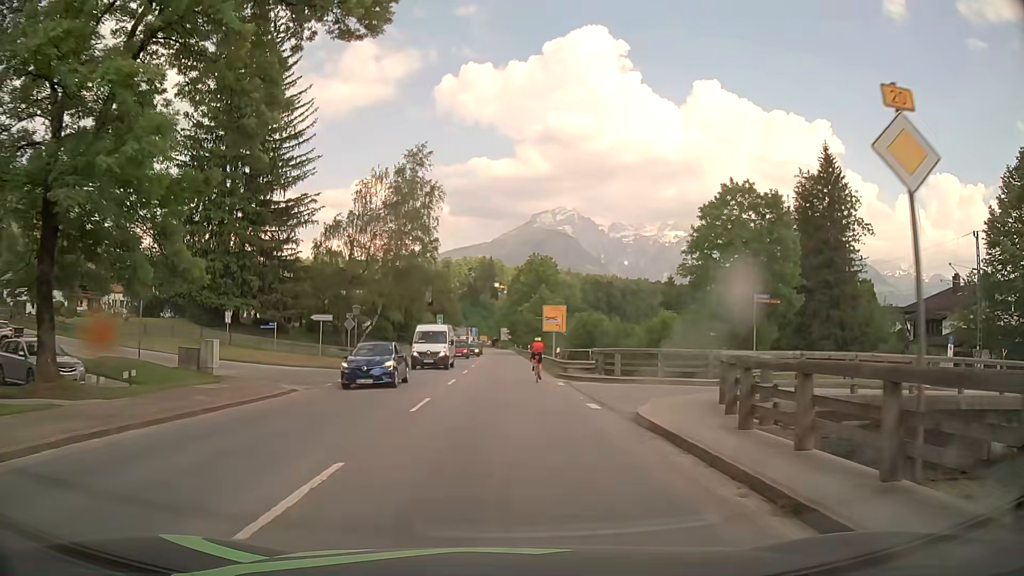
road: primary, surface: asphalt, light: Day
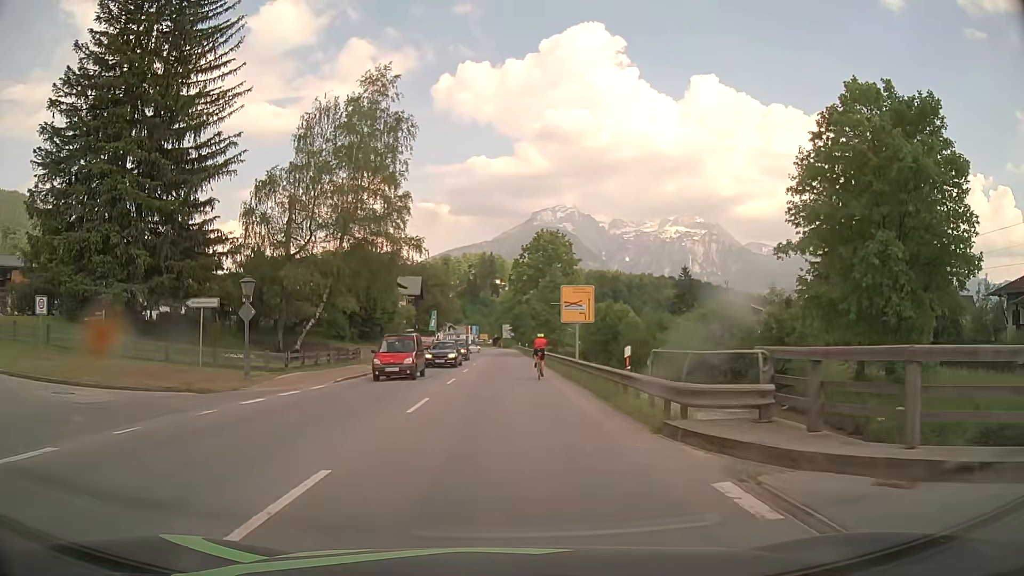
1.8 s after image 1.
(+0.1, +18.7) m; 0°
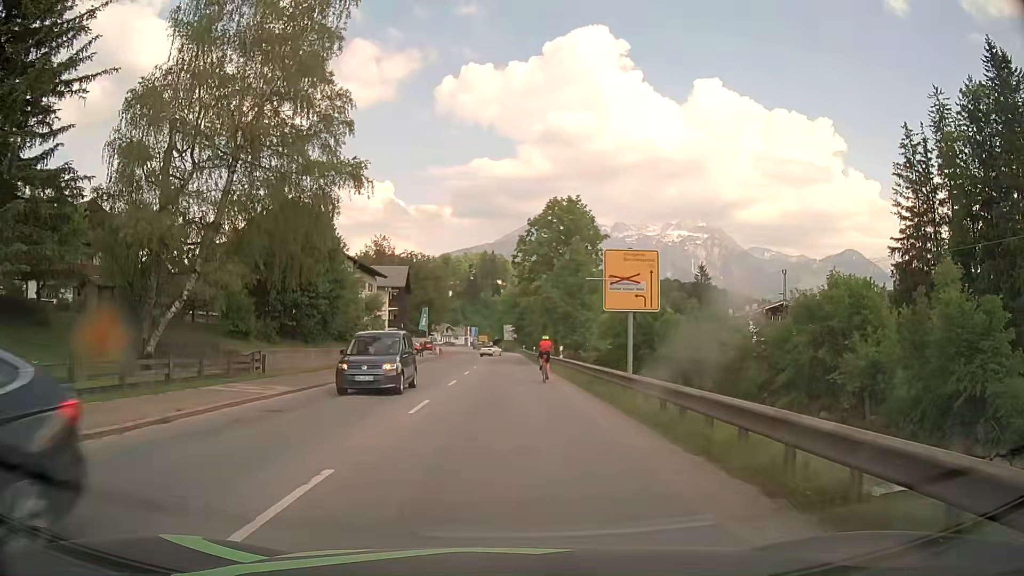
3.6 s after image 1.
(-0.1, +18.2) m; 0°
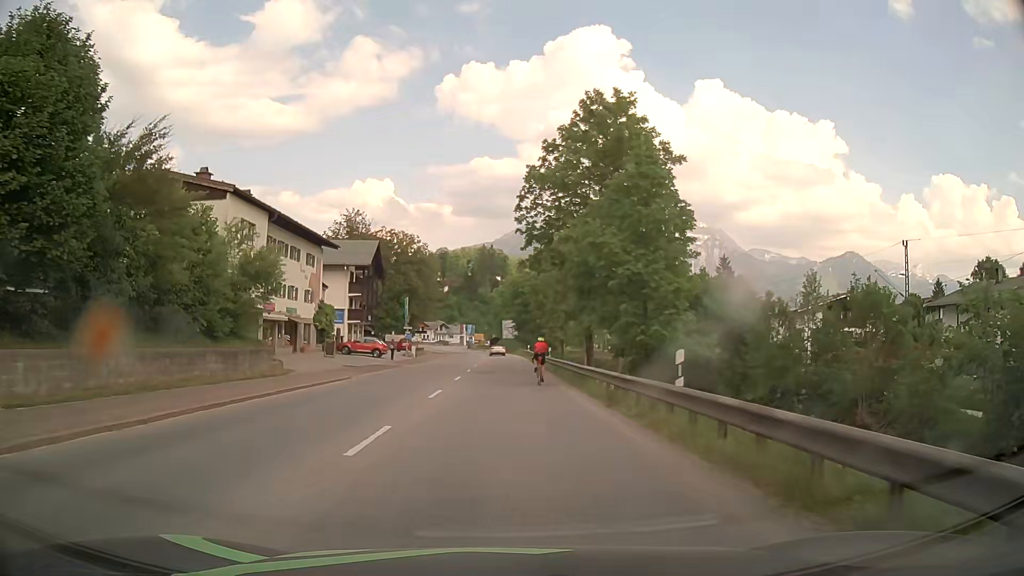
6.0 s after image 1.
(0.0, +23.4) m; 0°
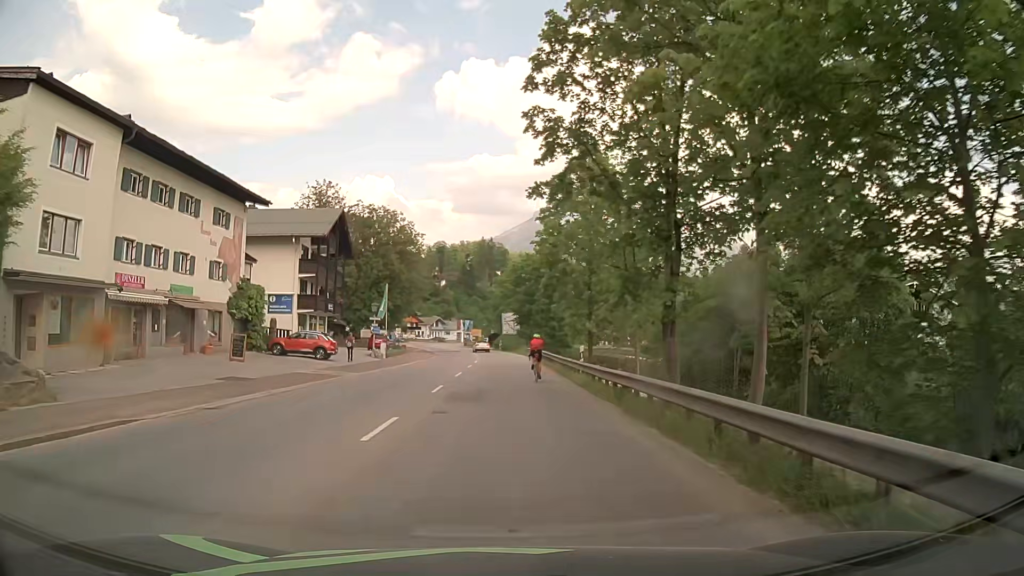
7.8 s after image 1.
(+0.1, +17.2) m; 0°
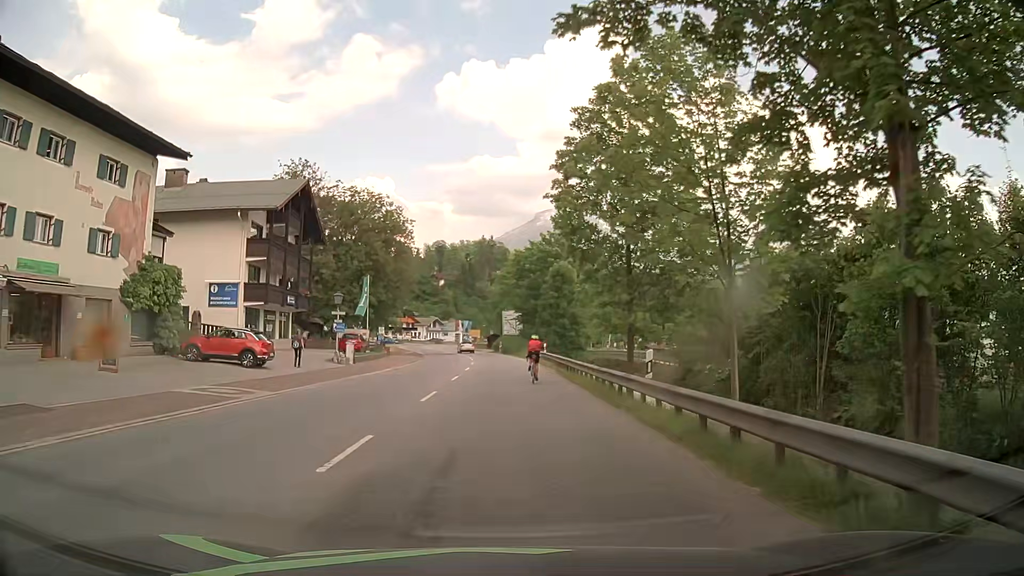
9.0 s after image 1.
(0.0, +11.3) m; 0°
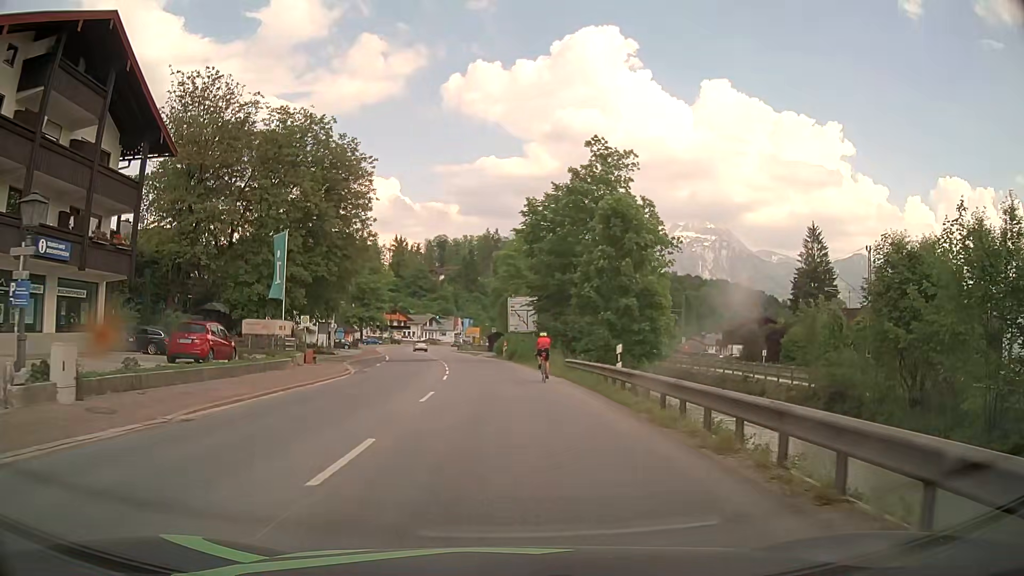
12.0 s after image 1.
(0.0, +27.8) m; 0°
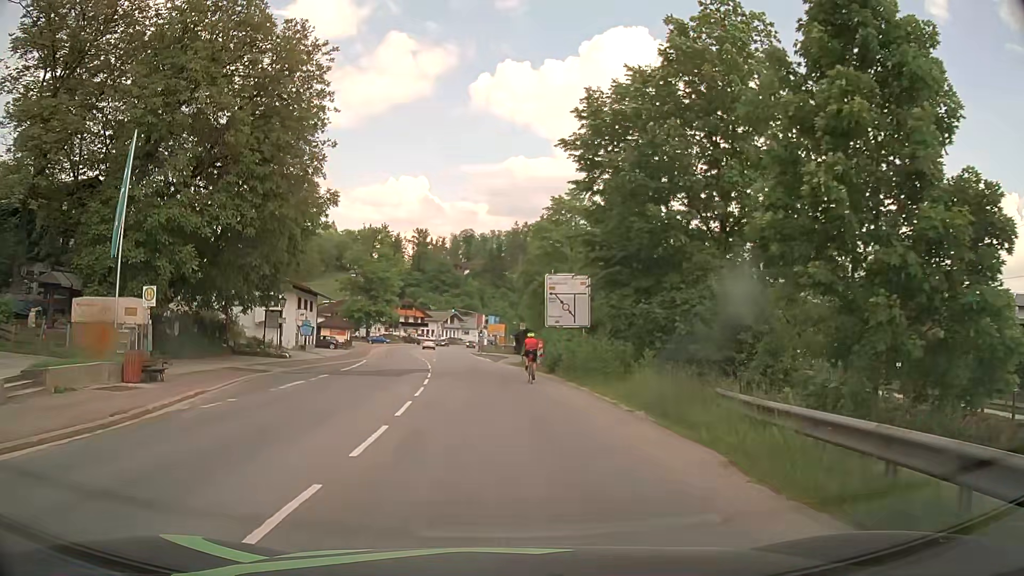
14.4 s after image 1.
(-0.3, +21.3) m; -2°
(0, +10) (-1, +20) (-1, +30) (-2, +40) (-3, +50) (-4, +60) (-5, +70) (-6, +80) (-7, +90) (-8, +100) m
